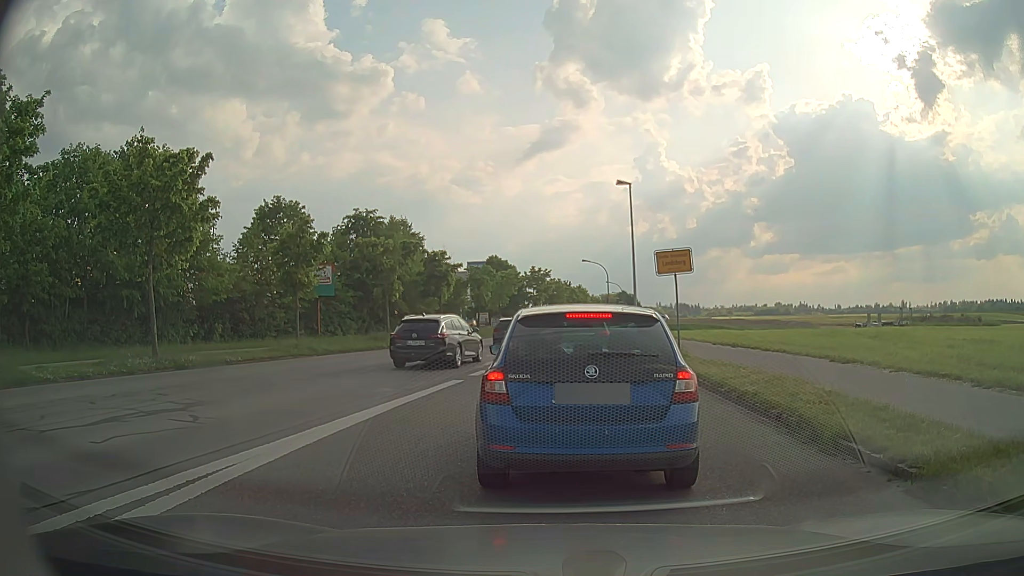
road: tertiary_link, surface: asphalt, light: Day
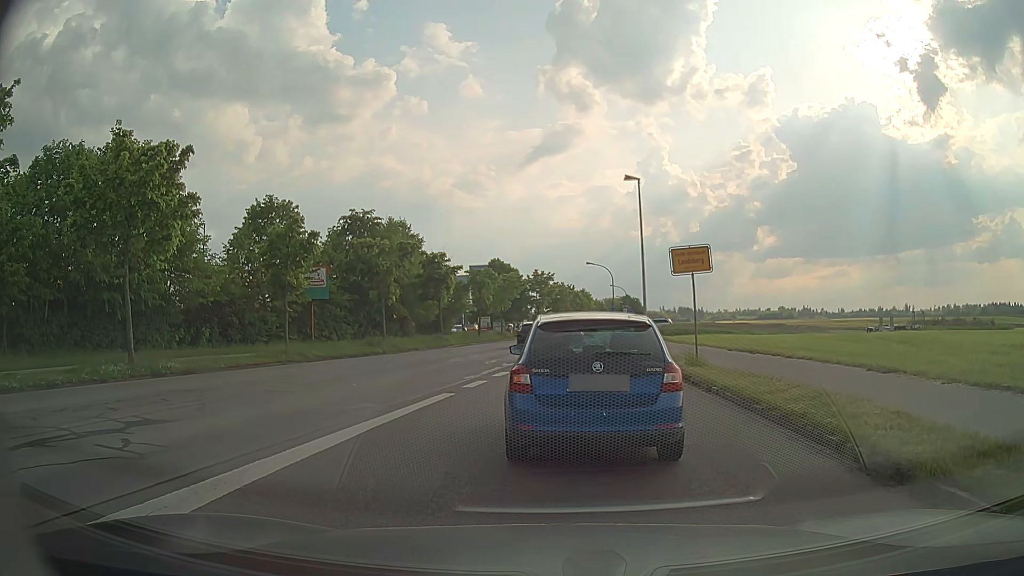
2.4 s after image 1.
(0.0, +2.1) m; 0°
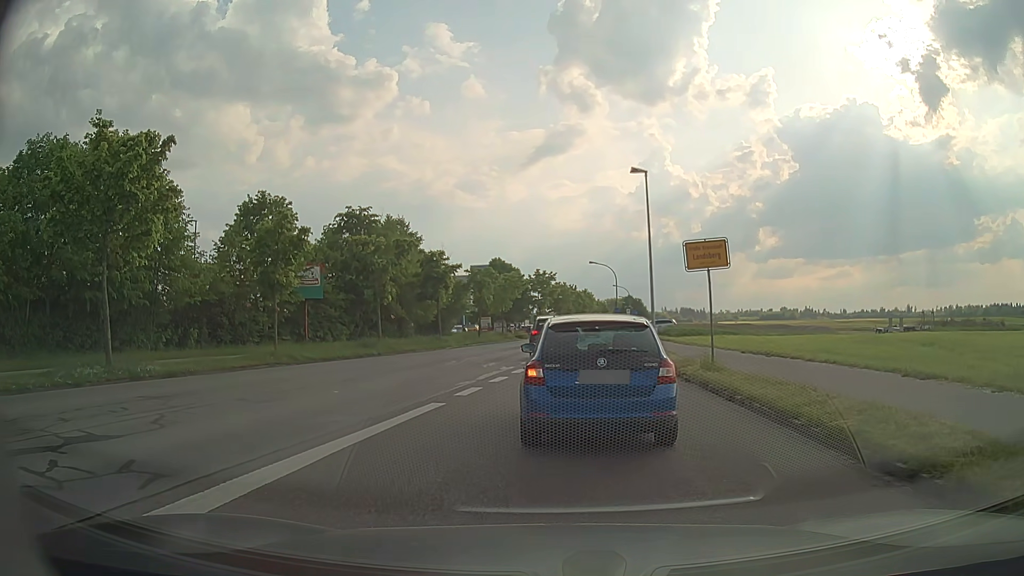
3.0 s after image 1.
(0.0, +1.6) m; +1°
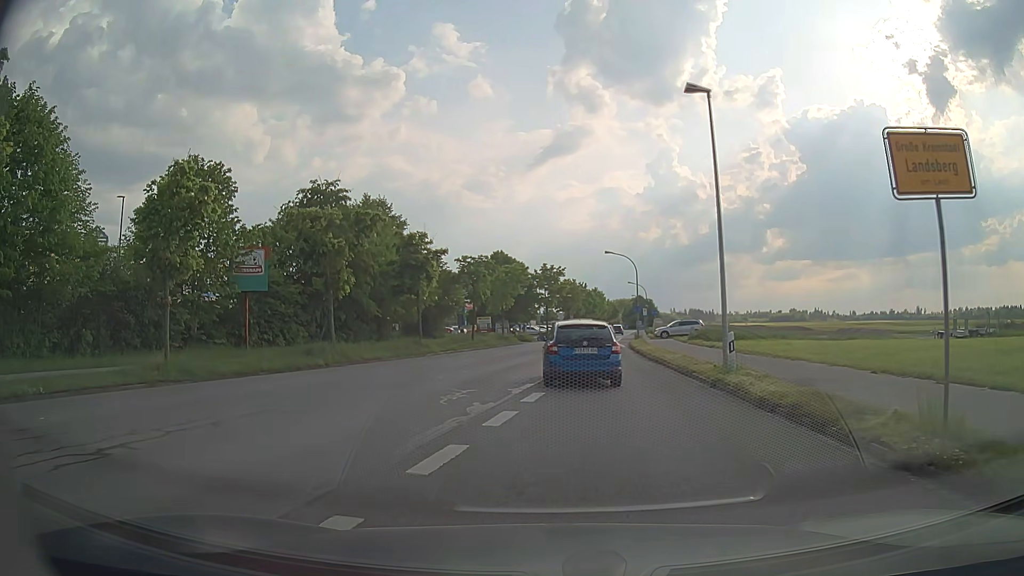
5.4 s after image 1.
(-0.1, +10.2) m; -1°
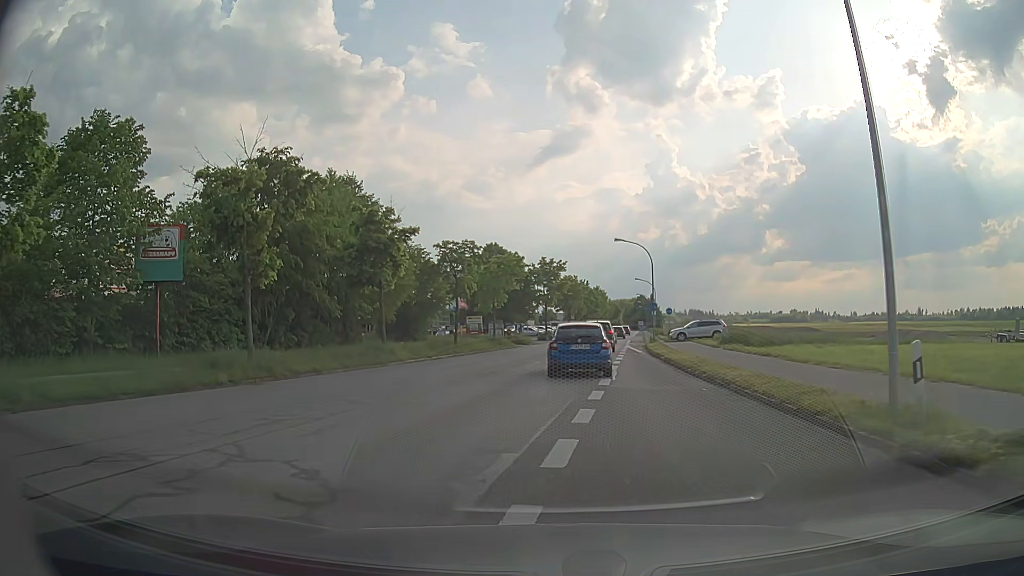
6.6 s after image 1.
(0.0, +8.8) m; 0°
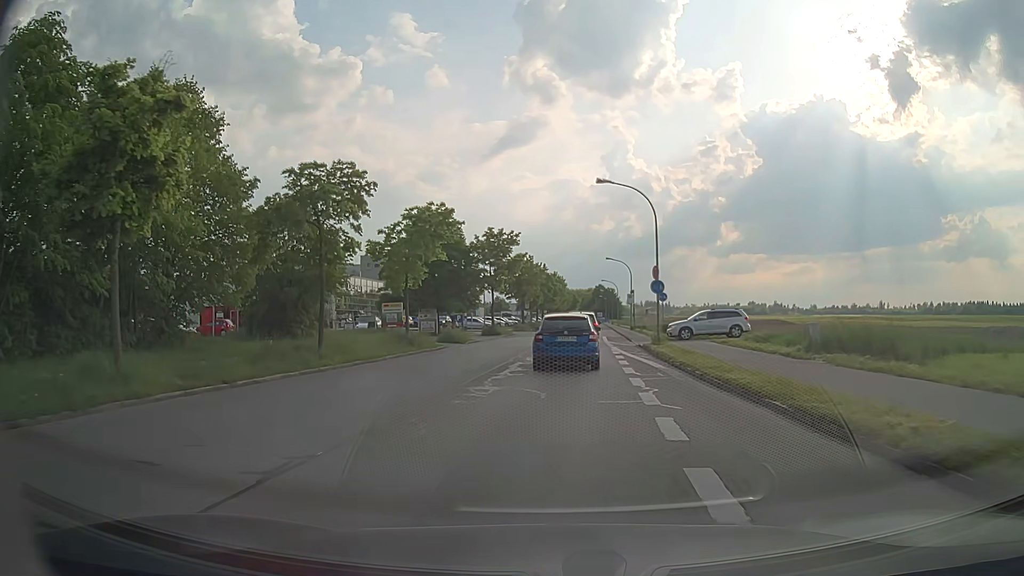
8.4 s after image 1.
(+0.4, +17.5) m; +3°
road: tertiary
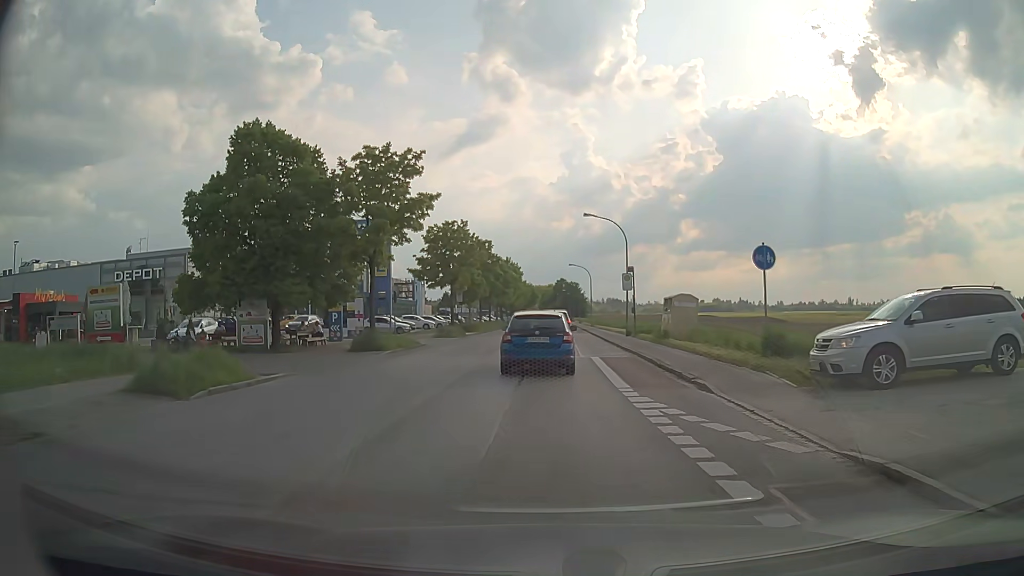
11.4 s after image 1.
(+1.4, +27.4) m; +4°
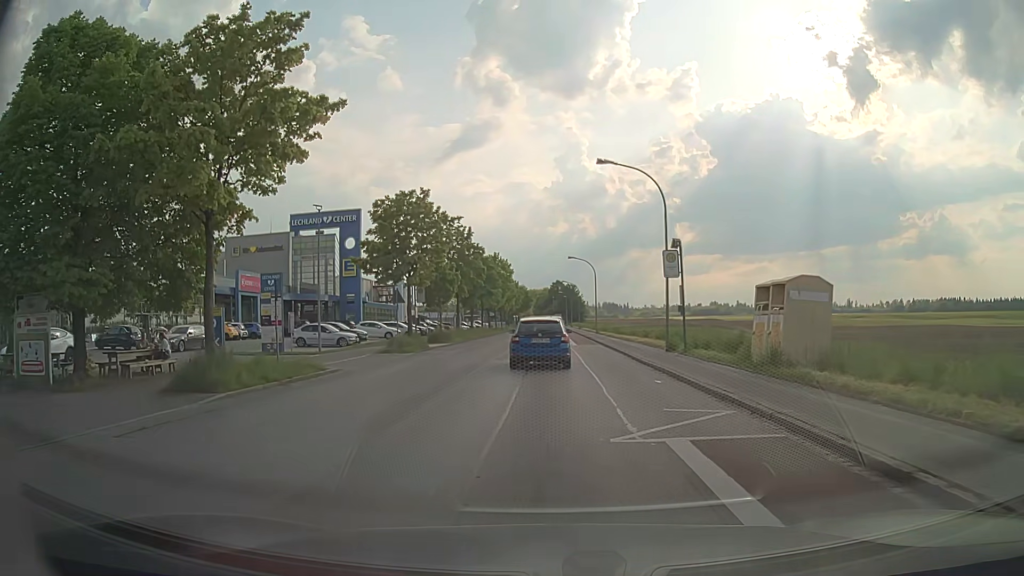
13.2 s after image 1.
(+0.1, +14.7) m; +1°
(0, +10) (0, +20) (0, +30) (0, +40) (0, +50) (0, +60) (0, +70) (0, +80) (0, +90) (0, +100) m
